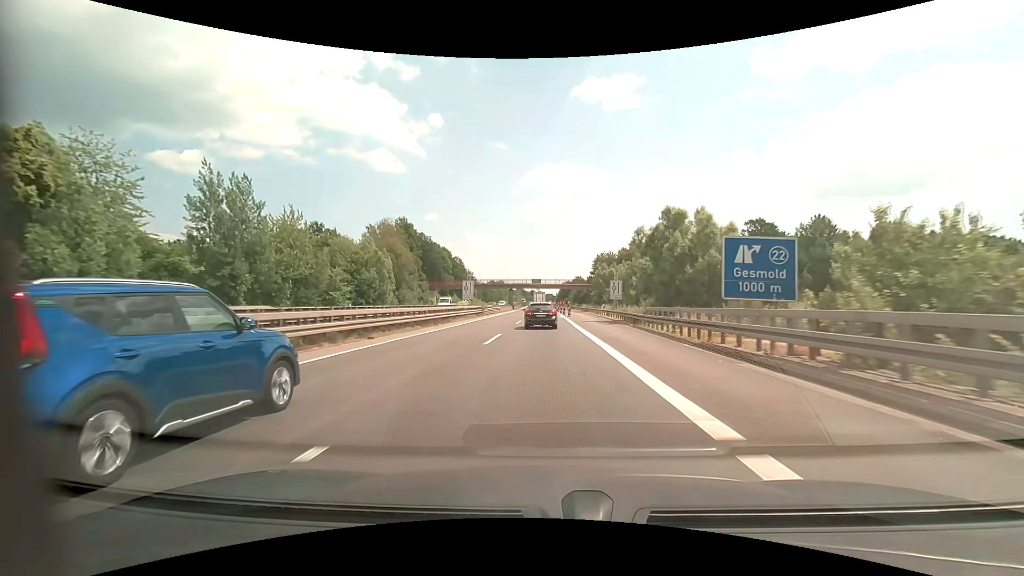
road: motorway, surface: asphalt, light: Day
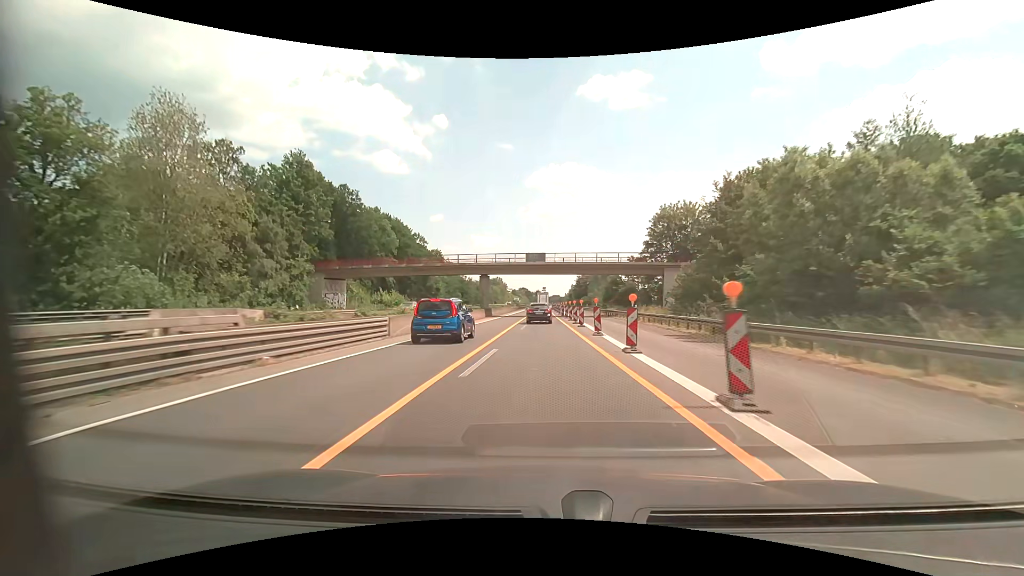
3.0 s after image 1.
(-0.3, +61.5) m; -1°
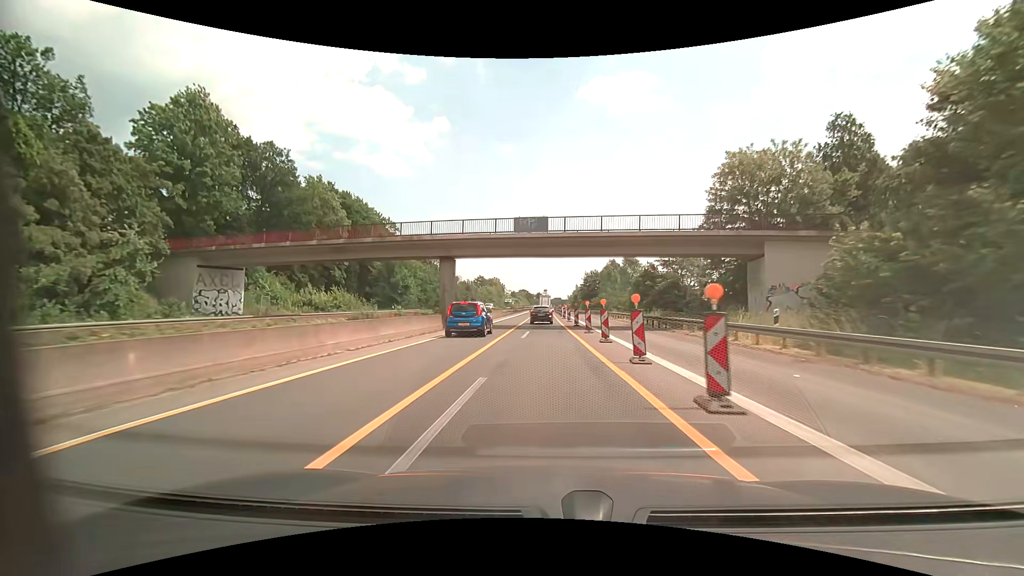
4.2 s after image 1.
(0.0, +23.7) m; 0°
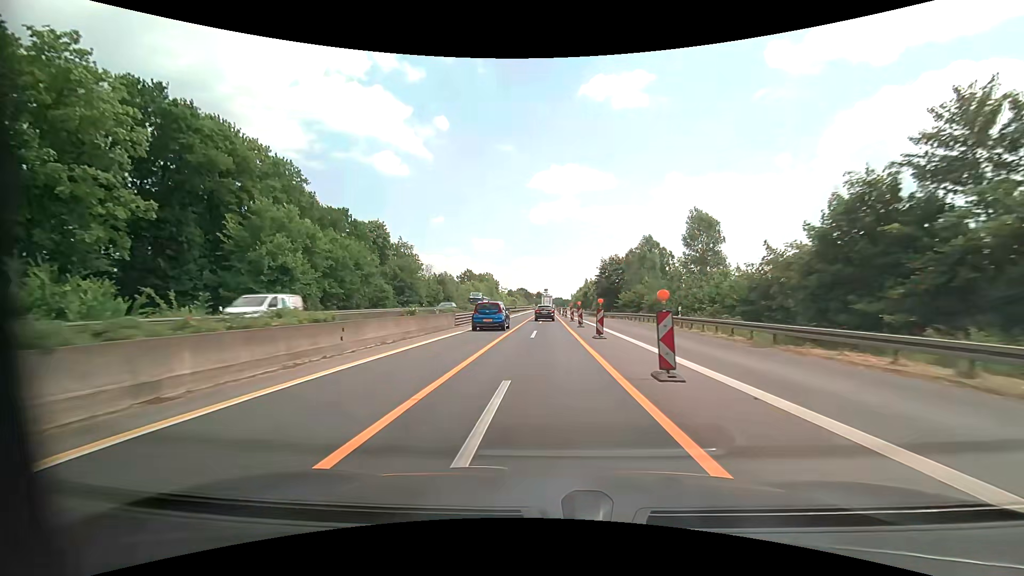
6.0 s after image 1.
(0.0, +36.8) m; 0°
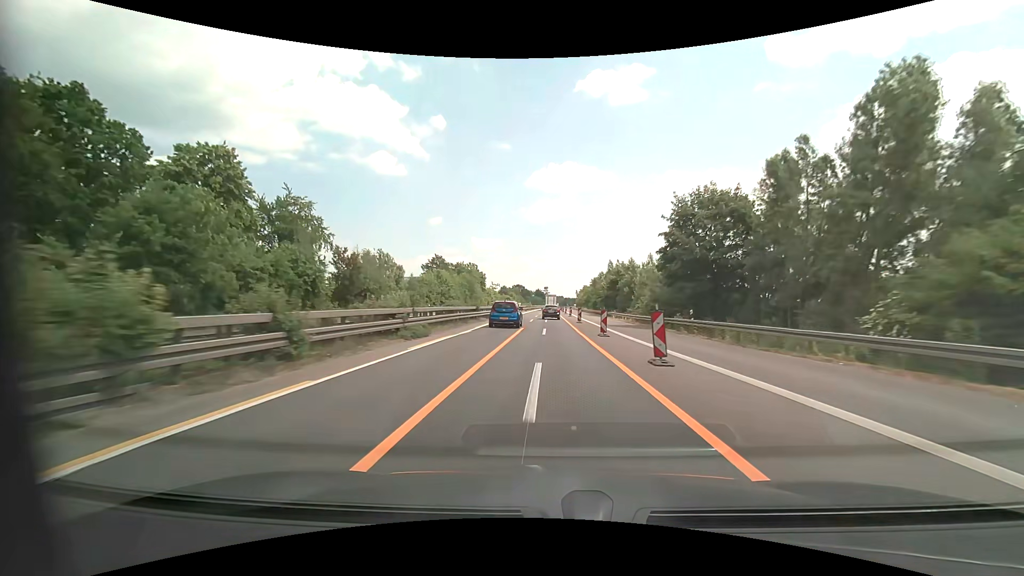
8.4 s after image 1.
(-0.3, +51.4) m; 0°
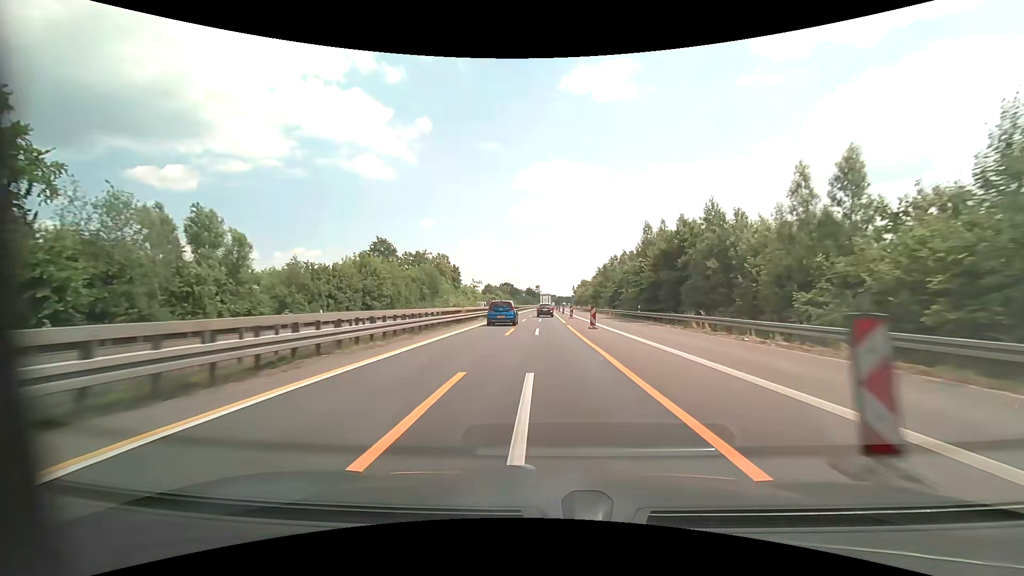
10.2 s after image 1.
(+0.1, +38.1) m; +1°
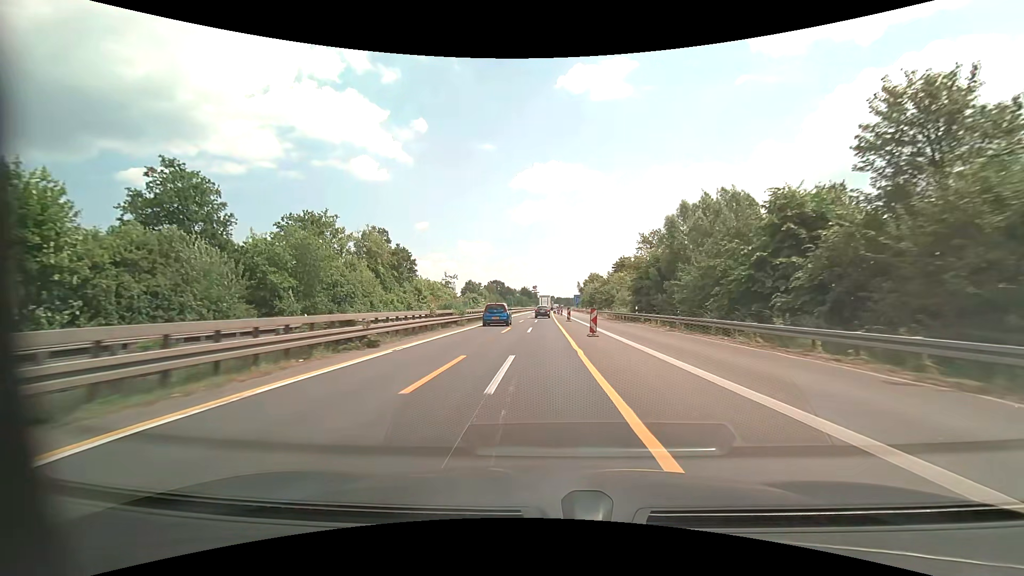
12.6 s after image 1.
(+0.5, +50.2) m; 0°
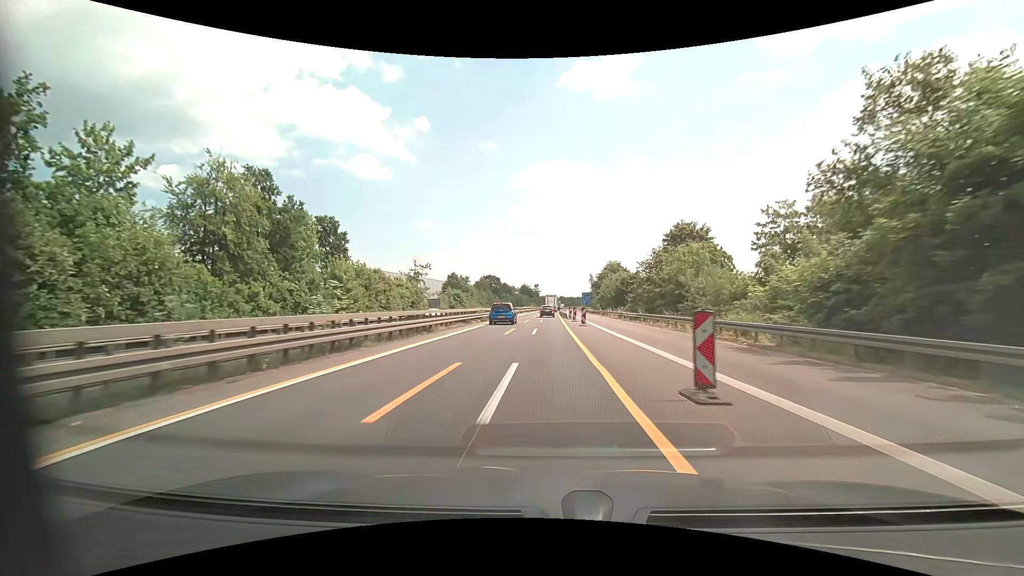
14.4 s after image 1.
(-0.2, +37.9) m; 0°
(0, +10) (0, +20) (0, +30) (0, +40) (0, +50) (0, +60) (+1, +70) (+1, +80) (+1, +90) (+1, +100) m
